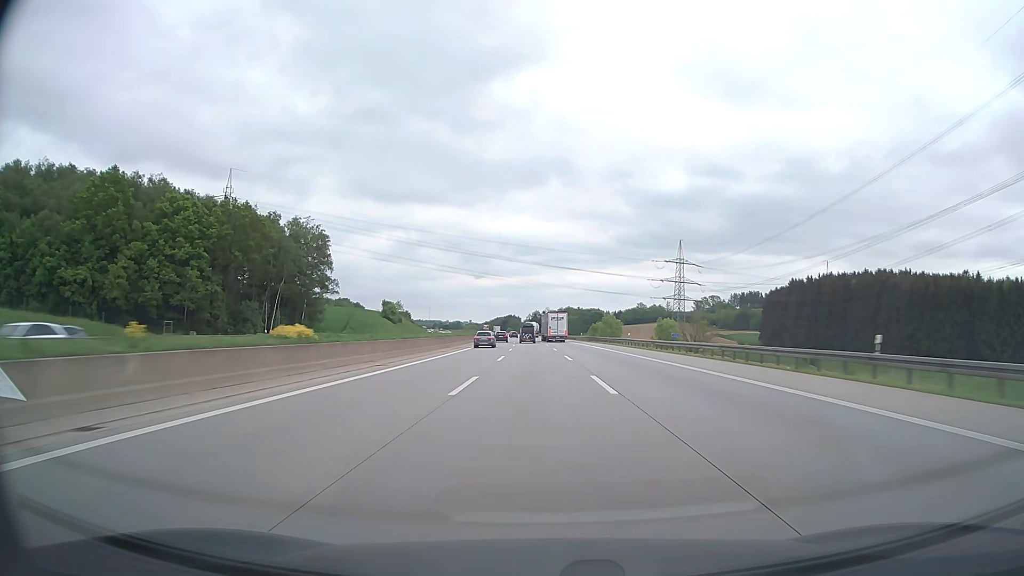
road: motorway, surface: asphalt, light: Day
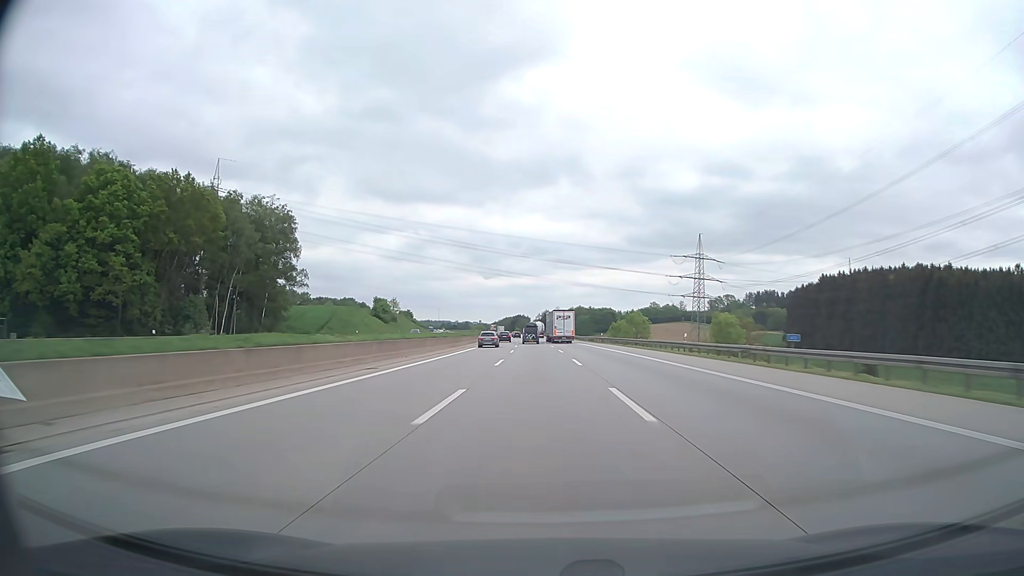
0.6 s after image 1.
(-0.2, +22.5) m; -1°
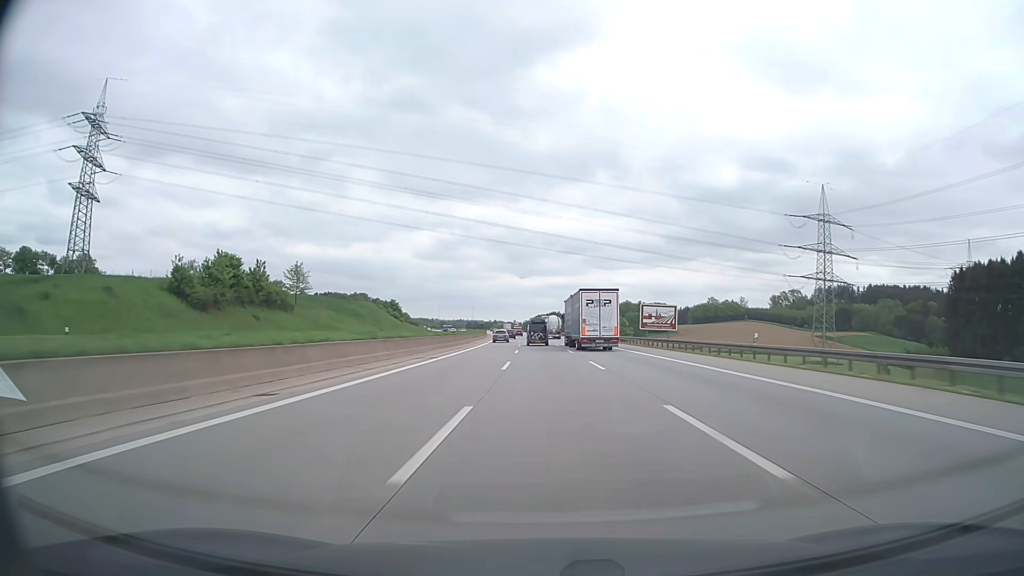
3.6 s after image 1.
(-3.5, +112.0) m; -3°
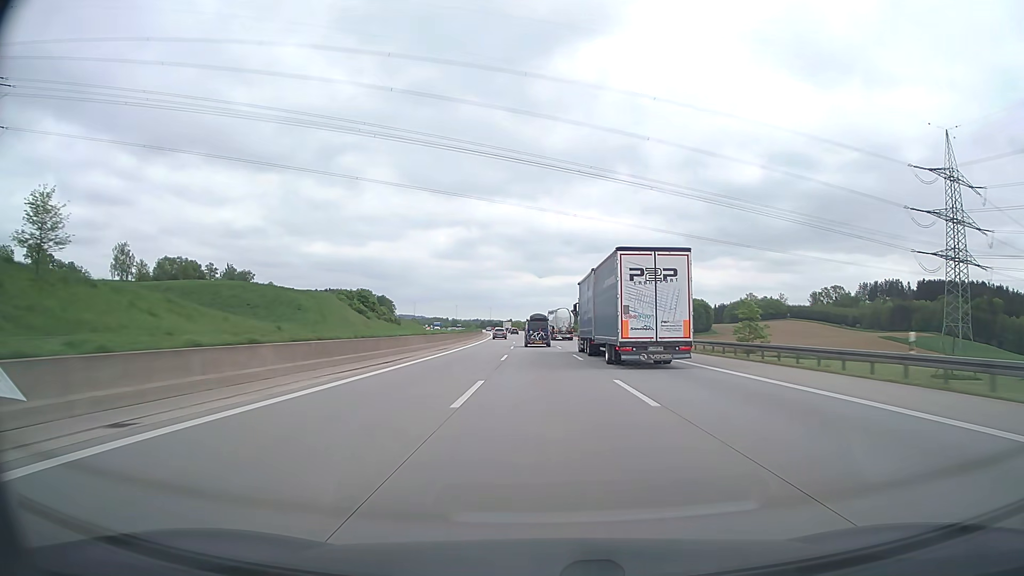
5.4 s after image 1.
(-0.8, +65.6) m; -1°
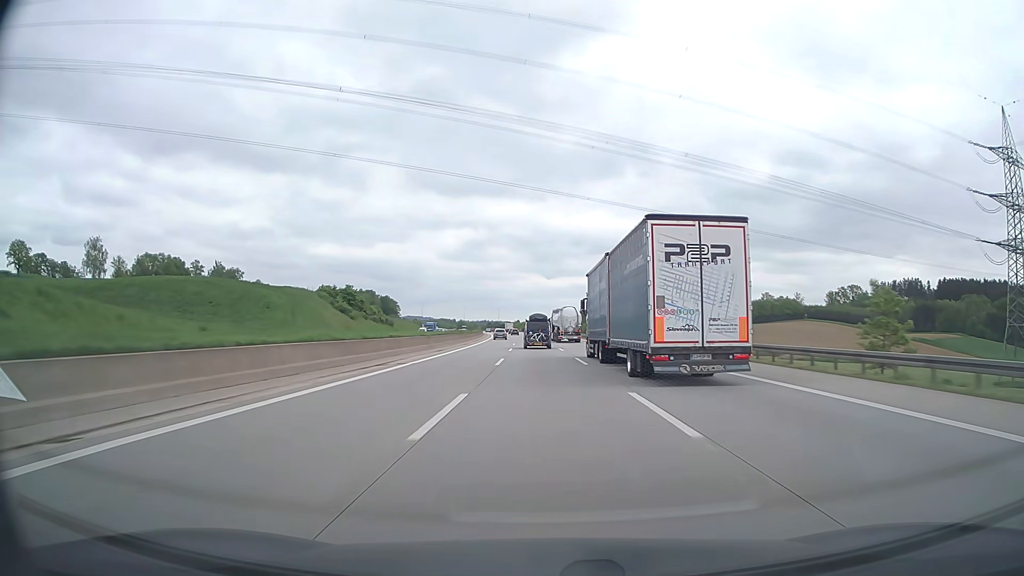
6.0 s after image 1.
(-0.1, +21.4) m; -1°
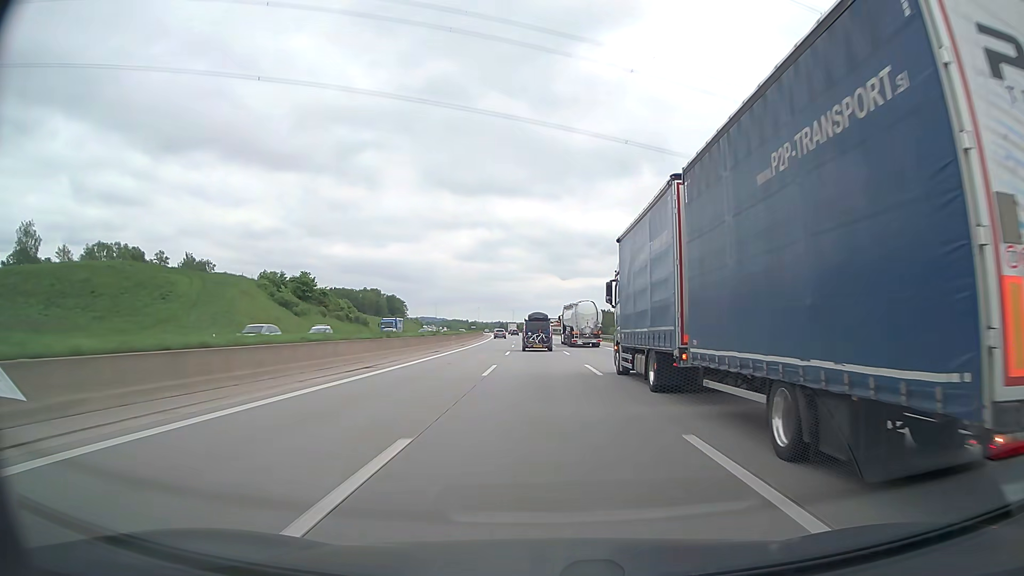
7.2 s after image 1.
(-0.6, +42.0) m; -1°
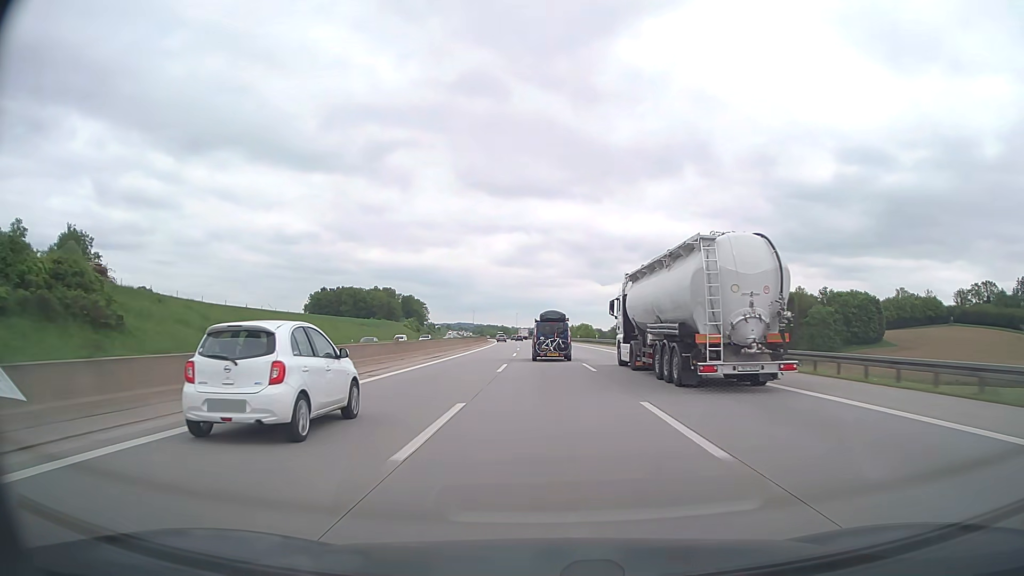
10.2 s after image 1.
(-2.9, +103.4) m; -3°
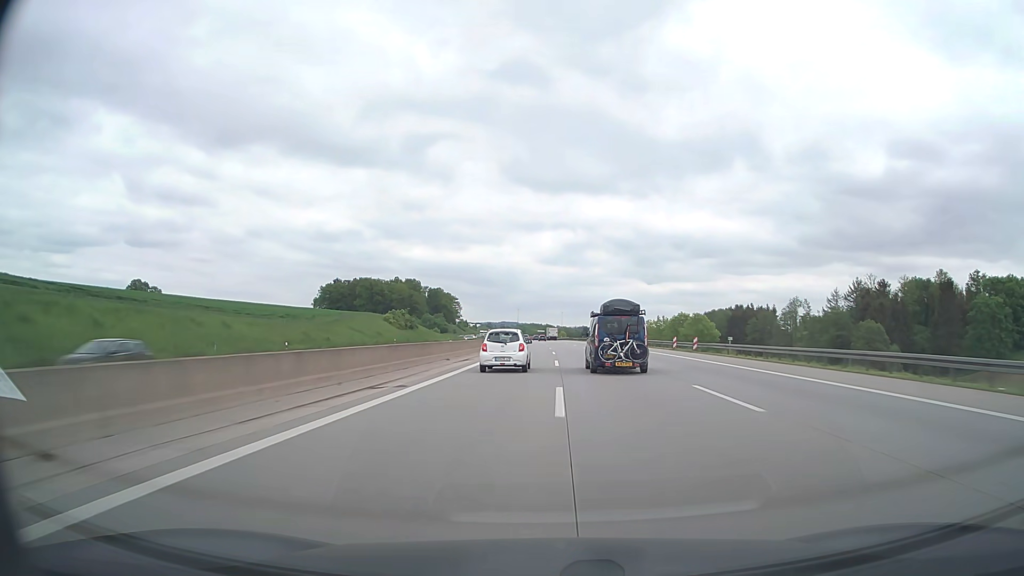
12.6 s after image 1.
(-3.0, +85.7) m; -4°
(0, +10) (0, +20) (0, +30) (0, +40) (0, +50) (-1, +60) (-1, +70) (-1, +80) (-1, +90) (-2, +100) m
